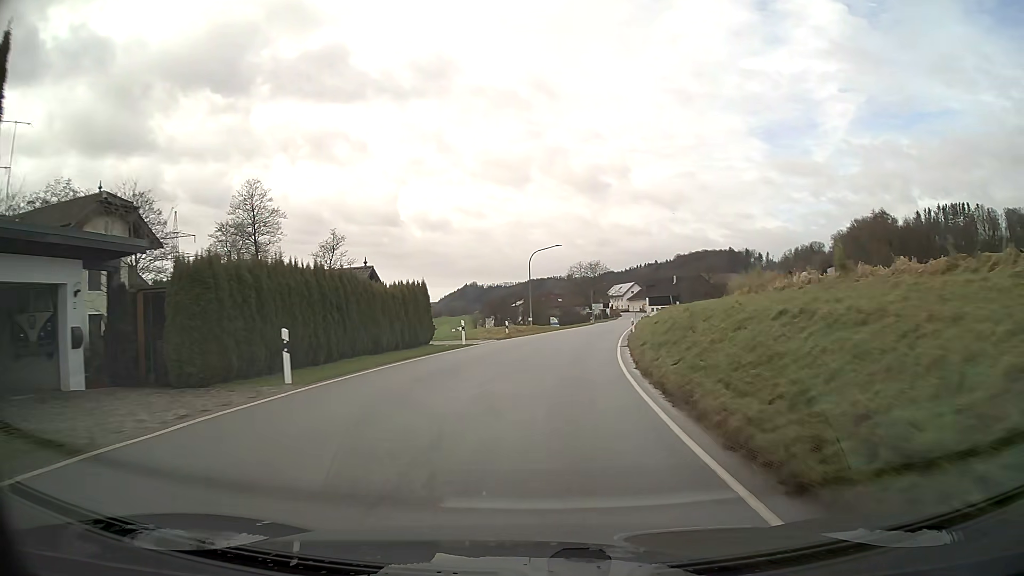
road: secondary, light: Day
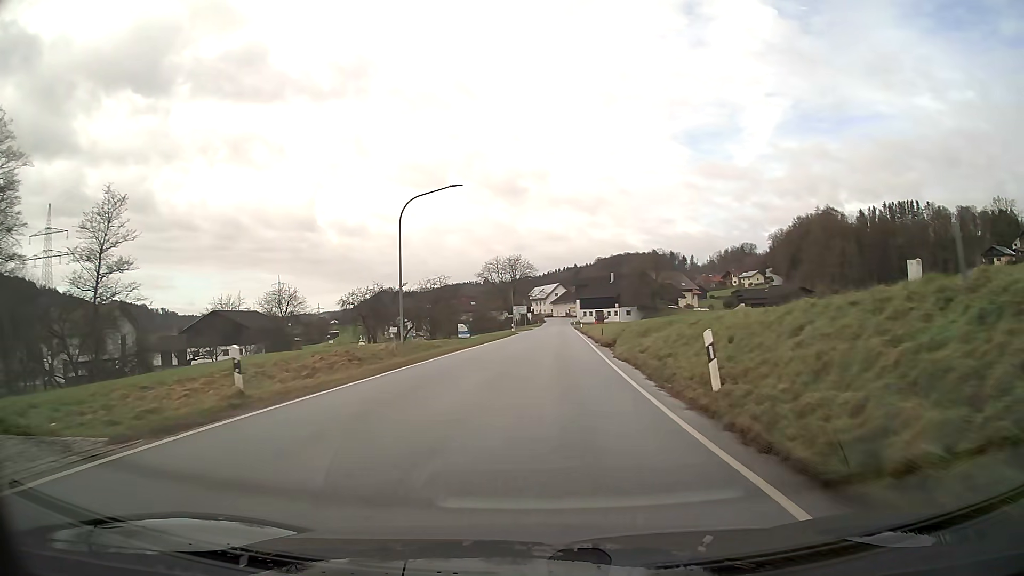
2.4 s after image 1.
(+1.8, +29.6) m; +7°
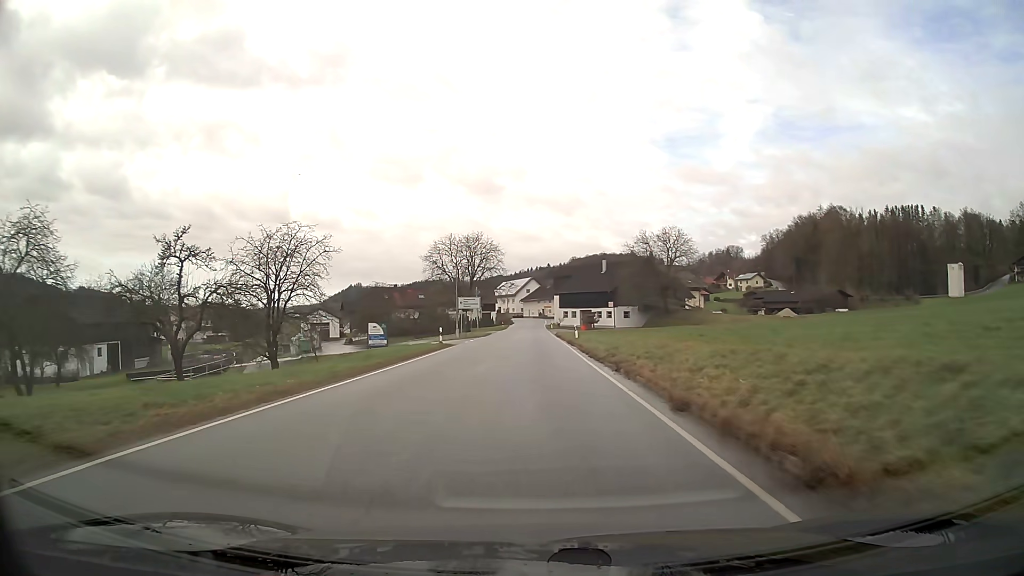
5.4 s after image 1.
(+0.8, +36.4) m; +2°
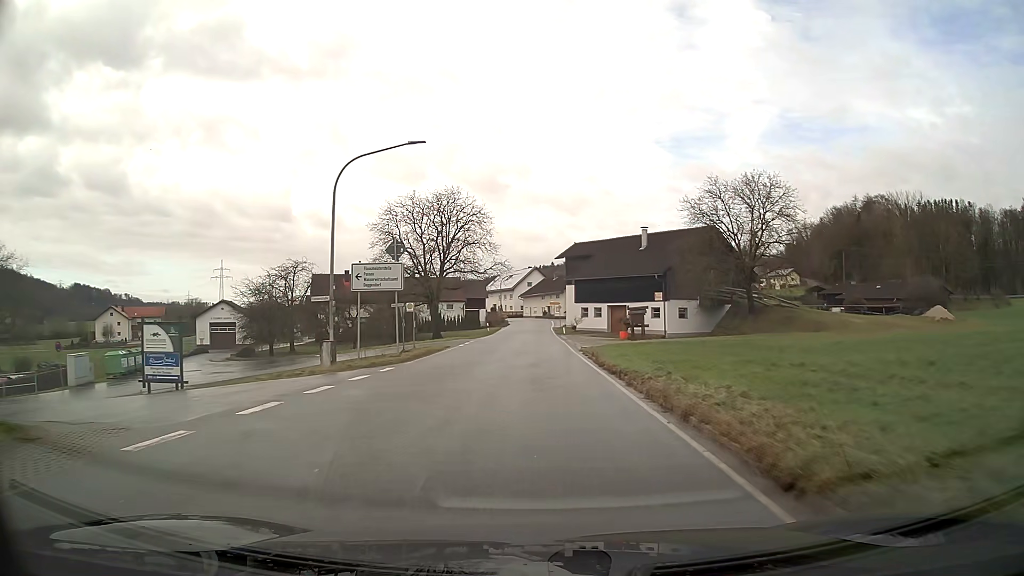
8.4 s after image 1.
(0.0, +36.1) m; 0°
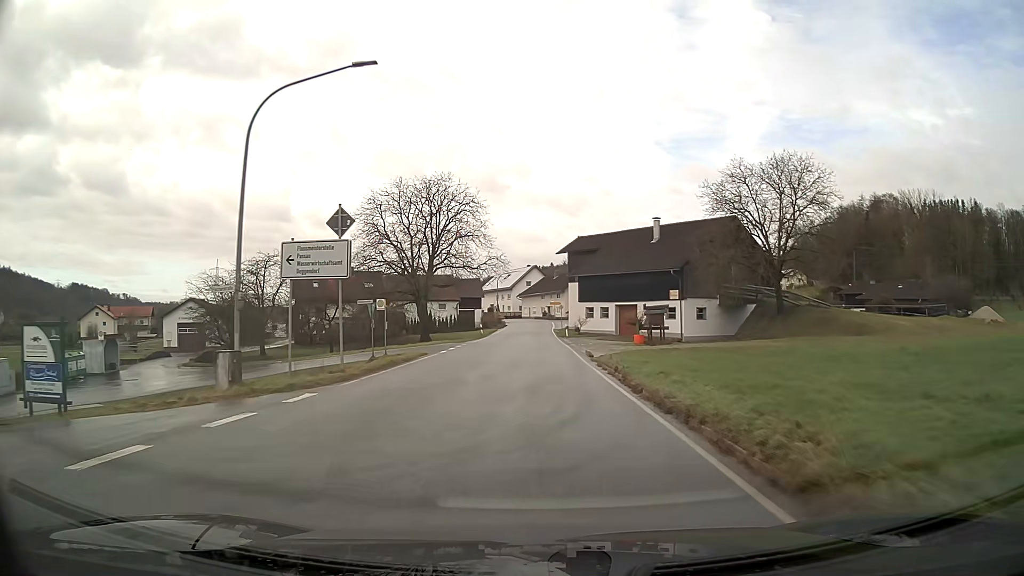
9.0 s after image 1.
(0.0, +7.2) m; 0°
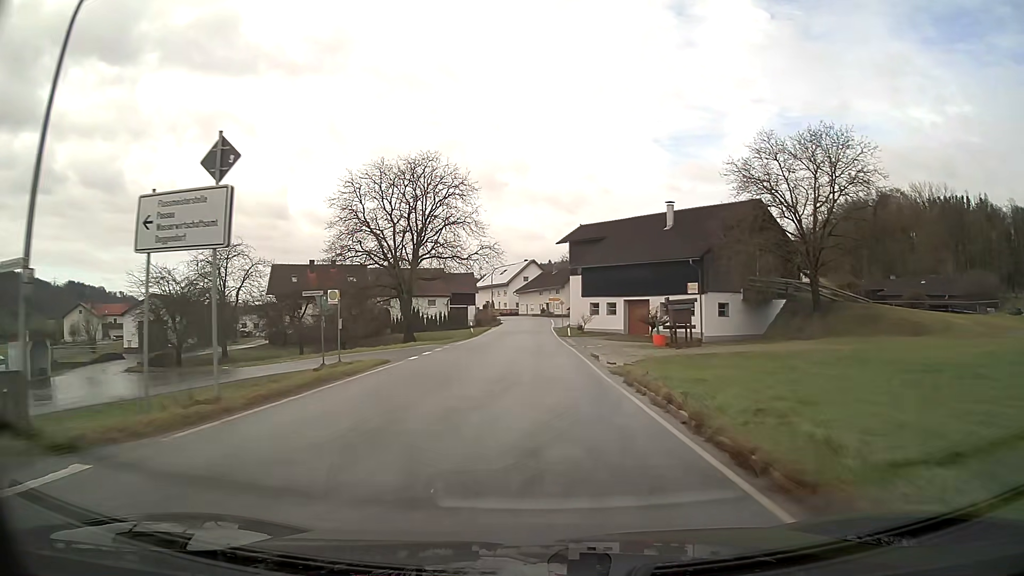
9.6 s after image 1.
(0.0, +7.2) m; 0°
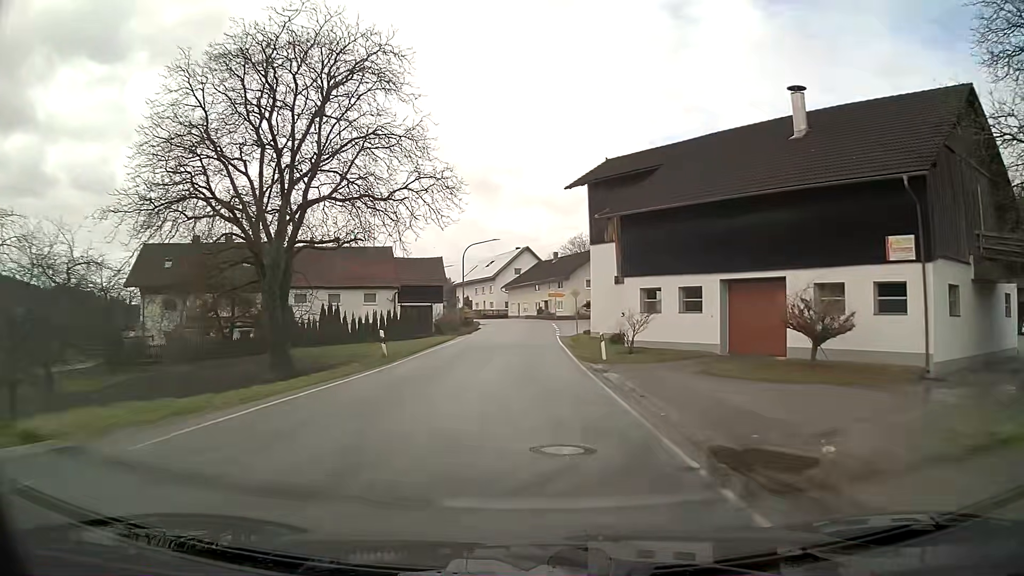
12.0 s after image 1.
(+0.1, +28.8) m; 0°
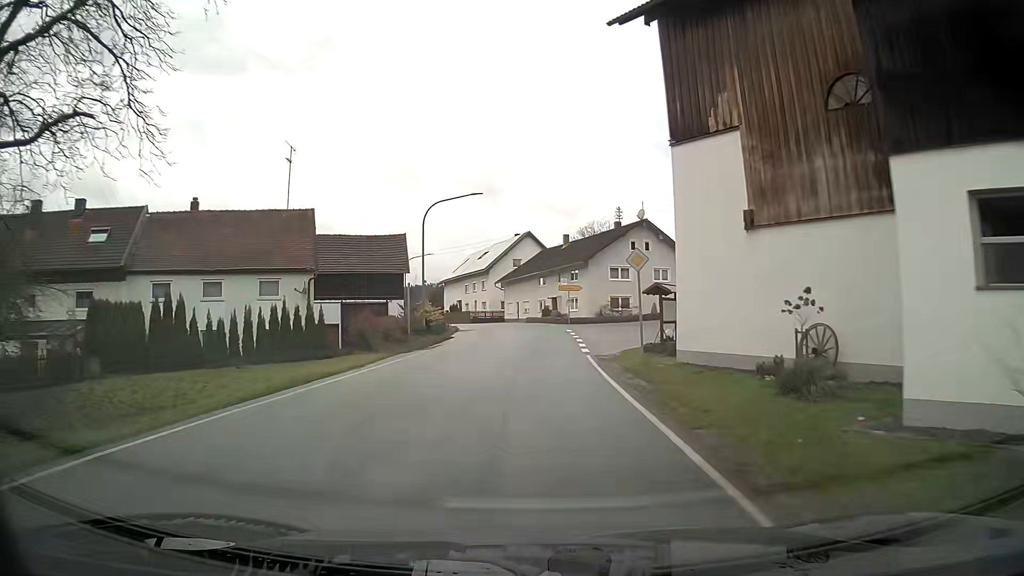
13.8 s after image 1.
(0.0, +21.4) m; 0°
(0, +10) (0, +20) (0, +30) (0, +40) (-2, +50) (-5, +59) (-8, +69) (-11, +78) (-14, +88) (-17, +97) m
